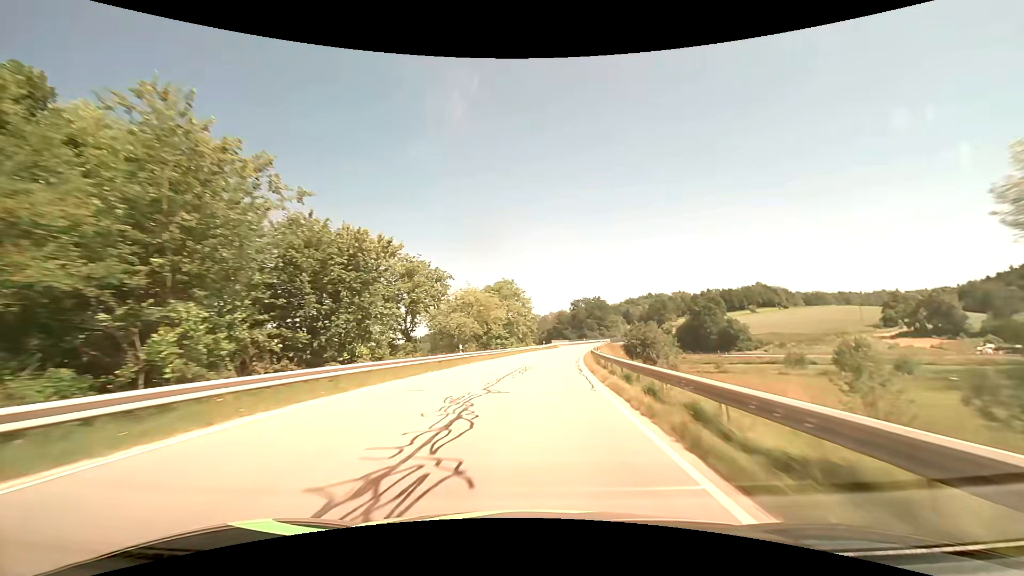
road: secondary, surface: asphalt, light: Day
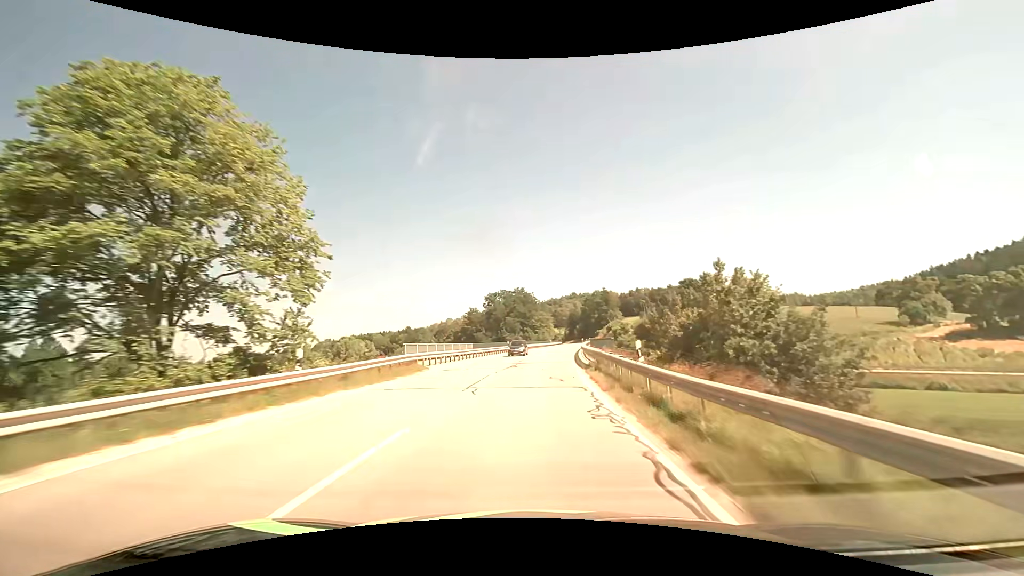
(+5.9, +67.5) m; +10°
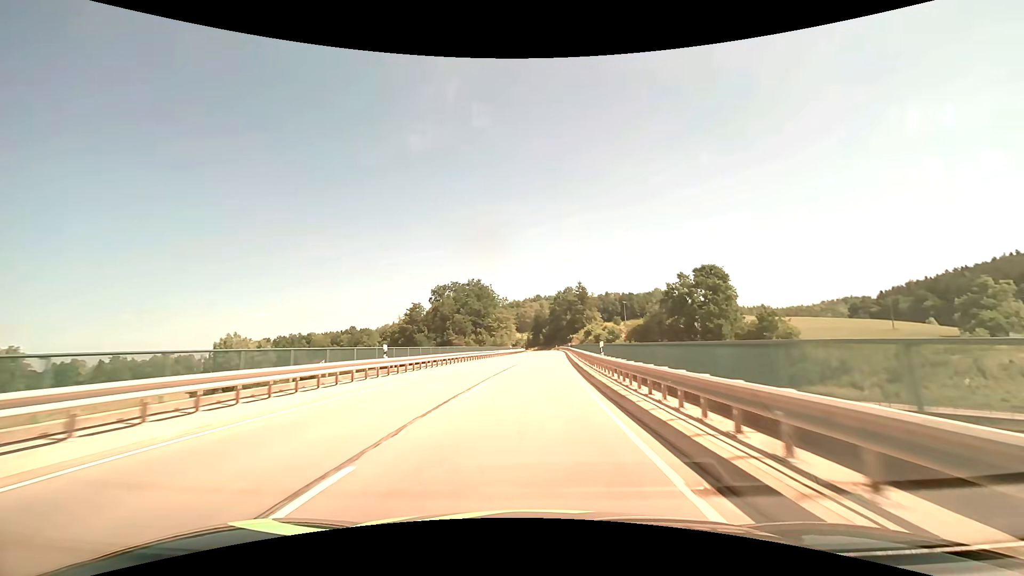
(+1.5, +39.8) m; +4°
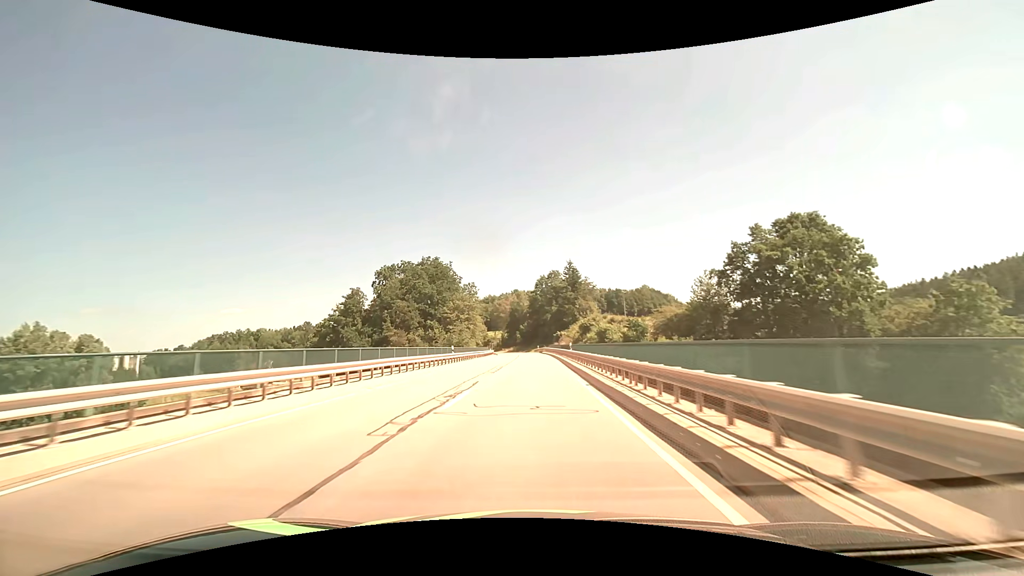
(+1.2, +38.9) m; +3°
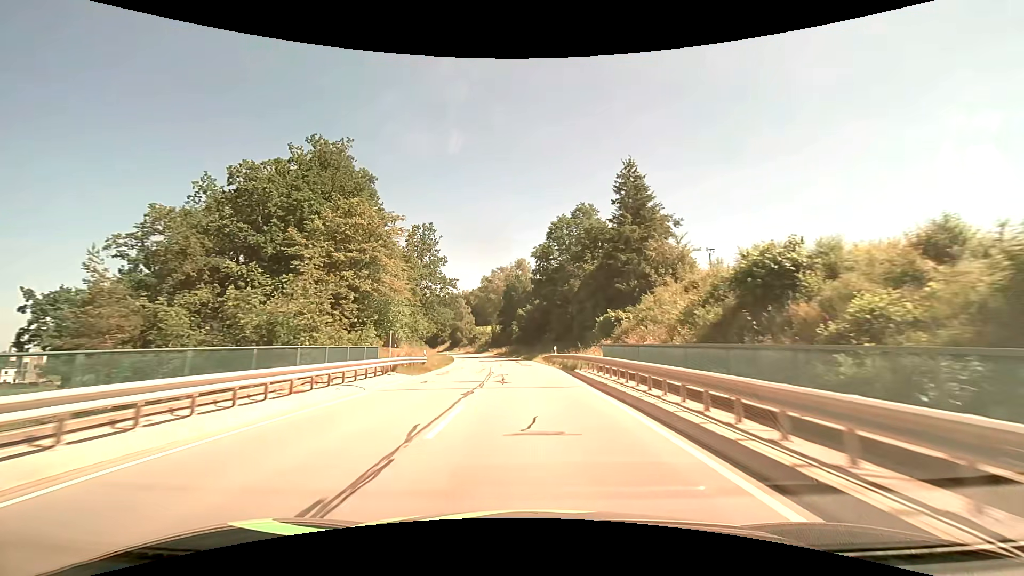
(+0.1, +63.3) m; 0°
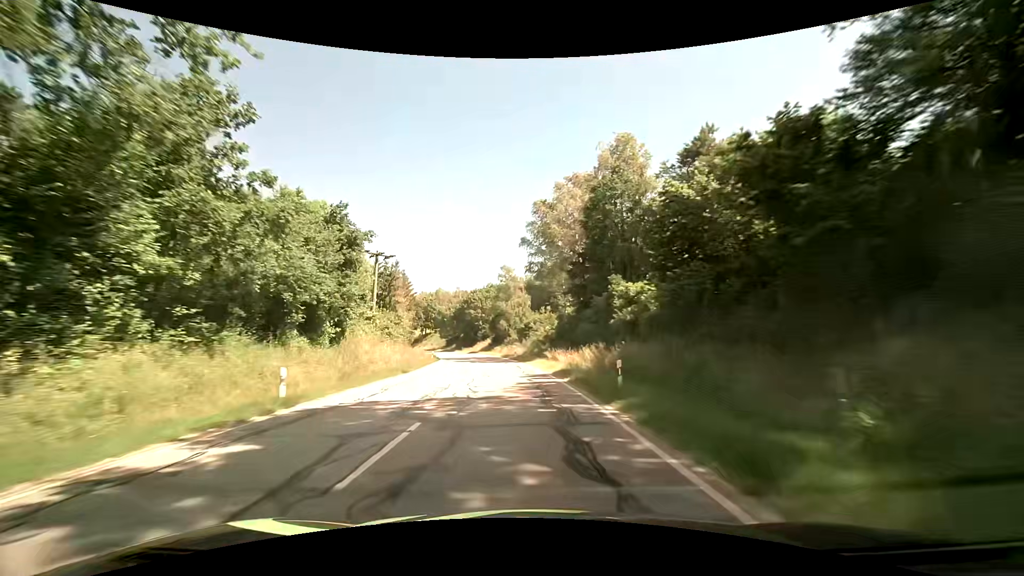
(-4.0, +63.1) m; -8°
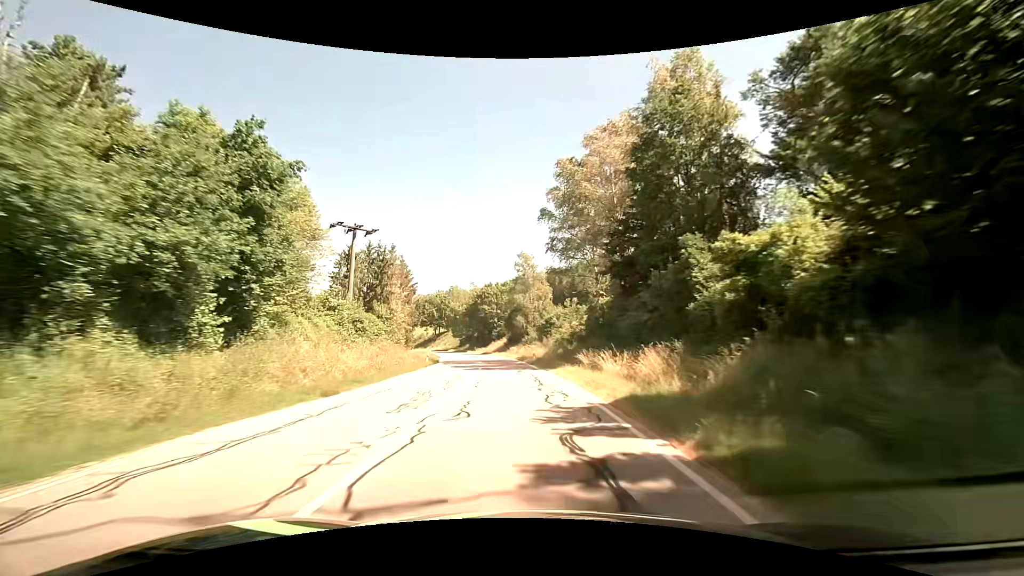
(-0.2, +12.7) m; -2°
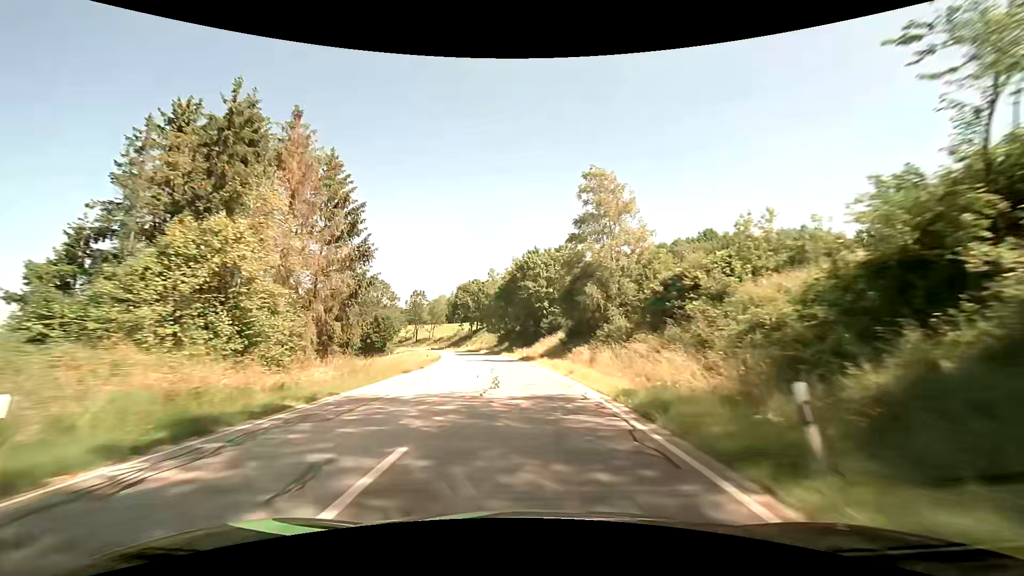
(-2.2, +38.3) m; -6°
(0, +10) (-1, +20) (-1, +30) (-2, +40) (-4, +50) (-5, +60) (-7, +70) (-9, +79) (-11, +89) (-14, +99) m
